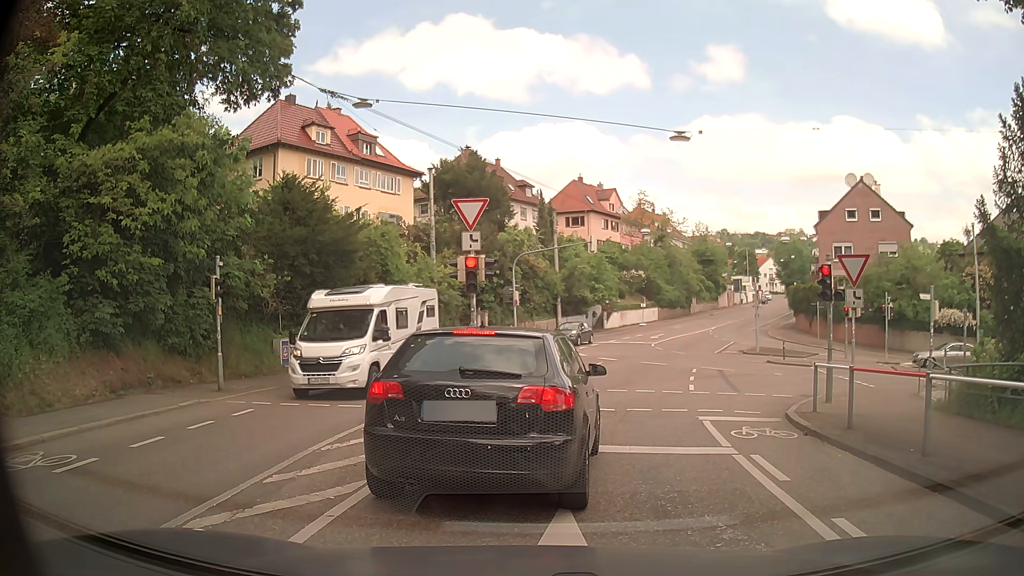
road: secondary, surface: asphalt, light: Day
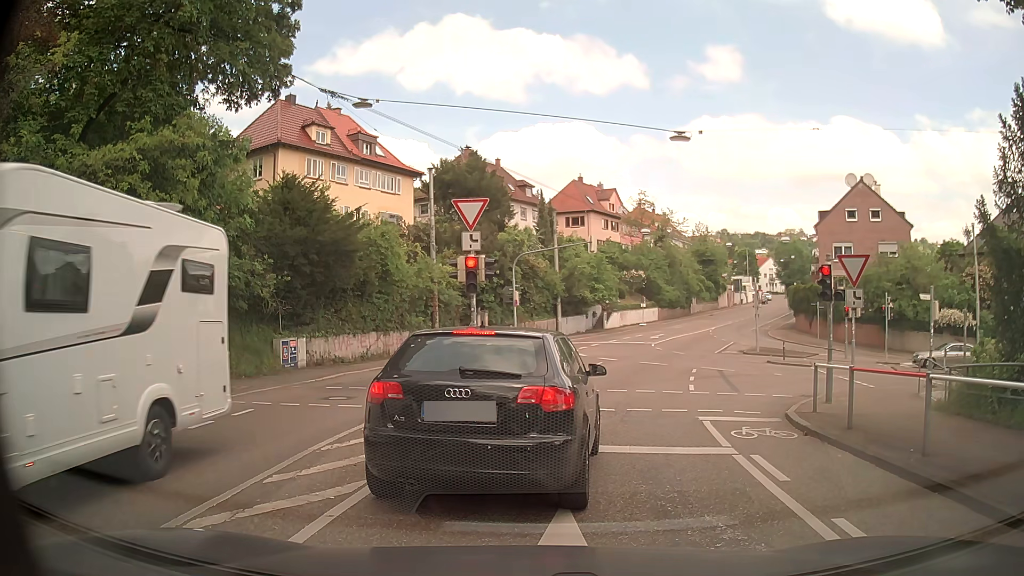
(0.0, 0.0) m; 0°
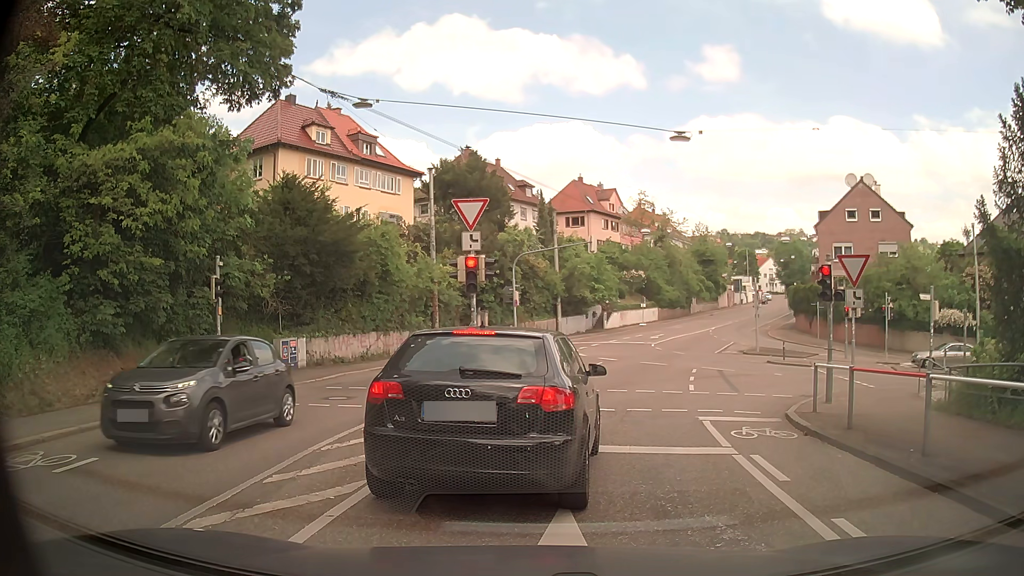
(0.0, 0.0) m; 0°
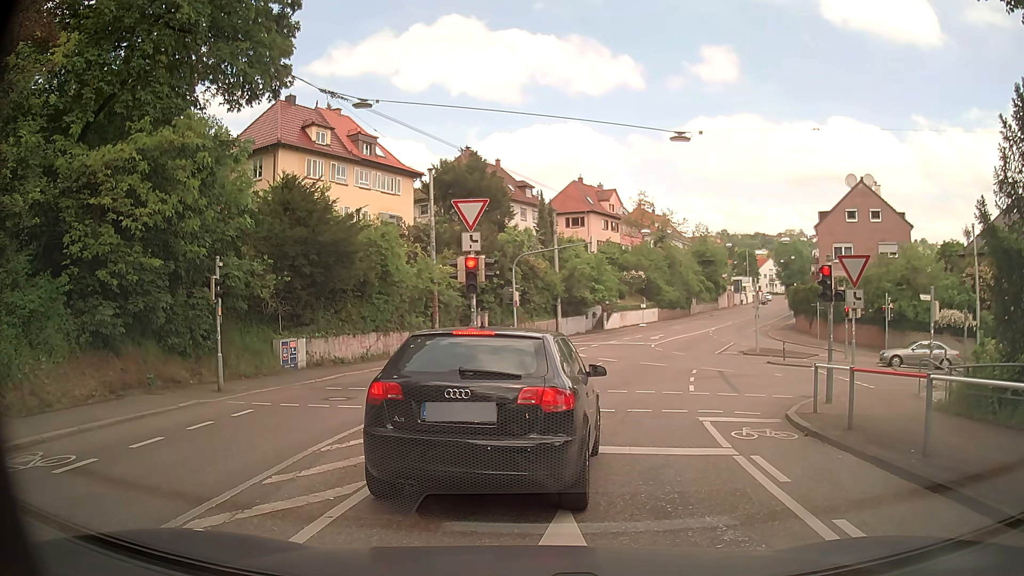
(0.0, 0.0) m; 0°
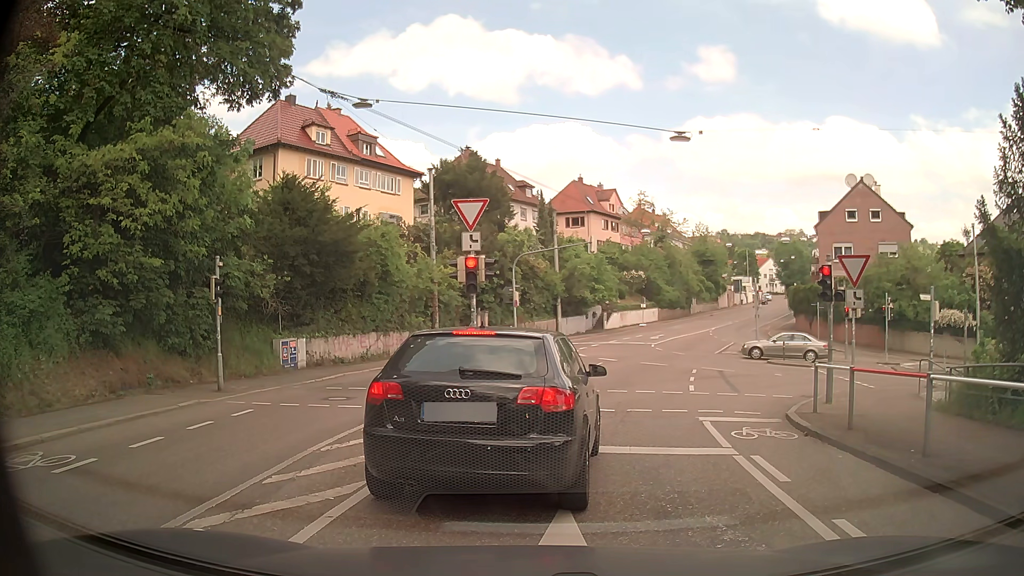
(0.0, 0.0) m; 0°
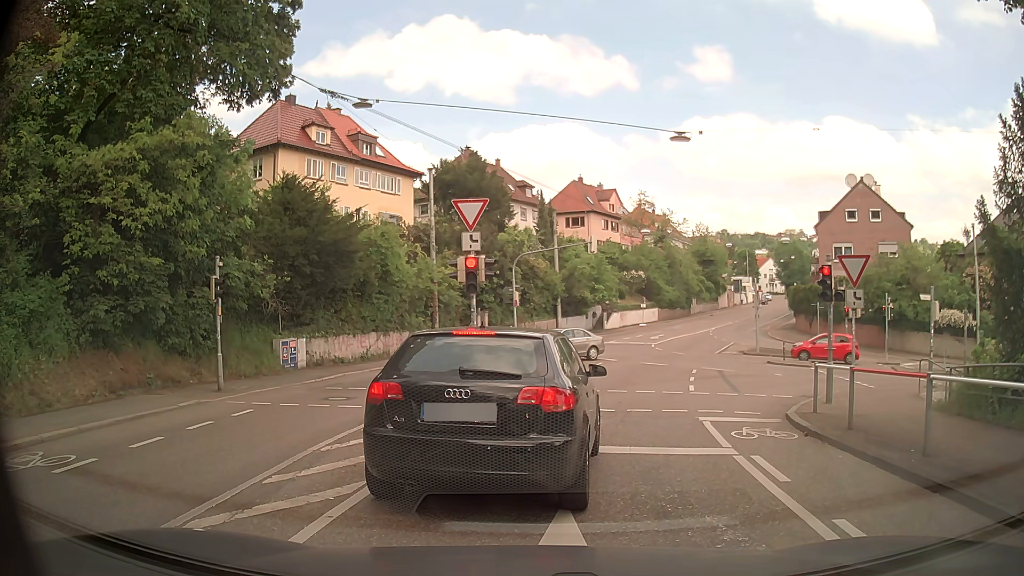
(0.0, 0.0) m; 0°
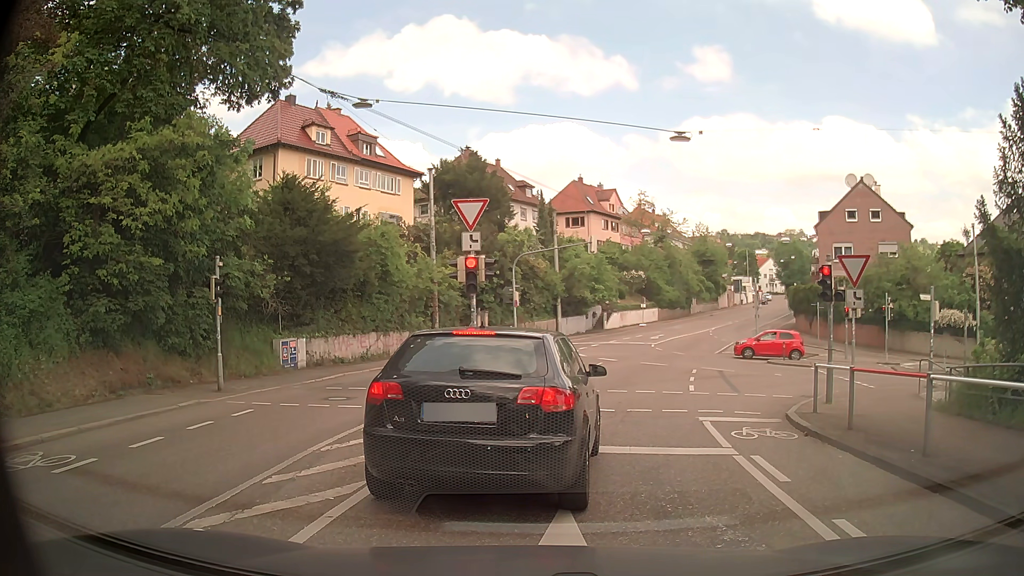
(0.0, 0.0) m; 0°
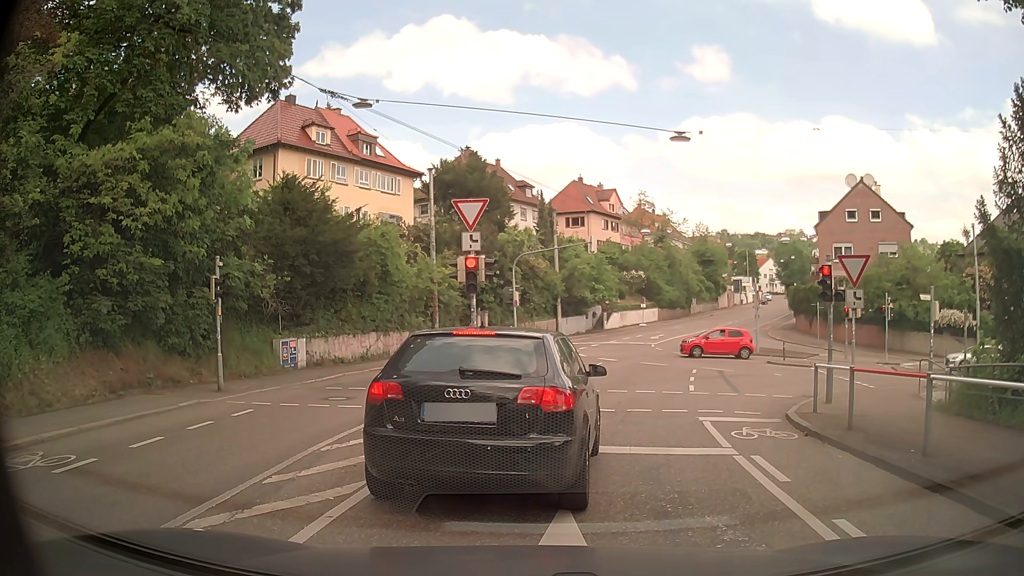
(0.0, 0.0) m; 0°
(0, +10) (+2, +20) (+4, +30) (+7, +39) (+11, +48) (+15, +57) (+20, +66) (+24, +75) (+29, +84) (+34, +93) m
